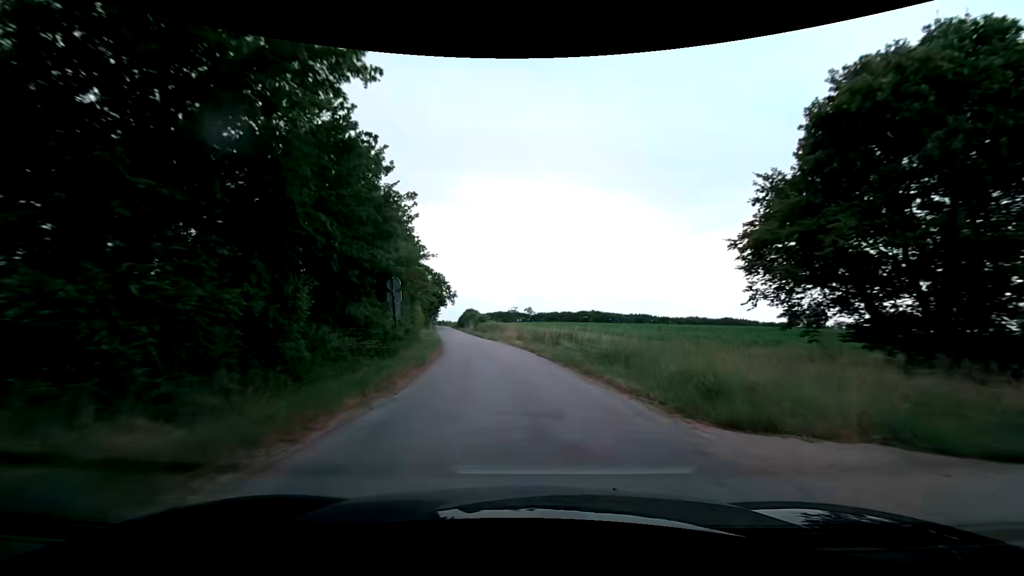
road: unclassified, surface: asphalt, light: Day
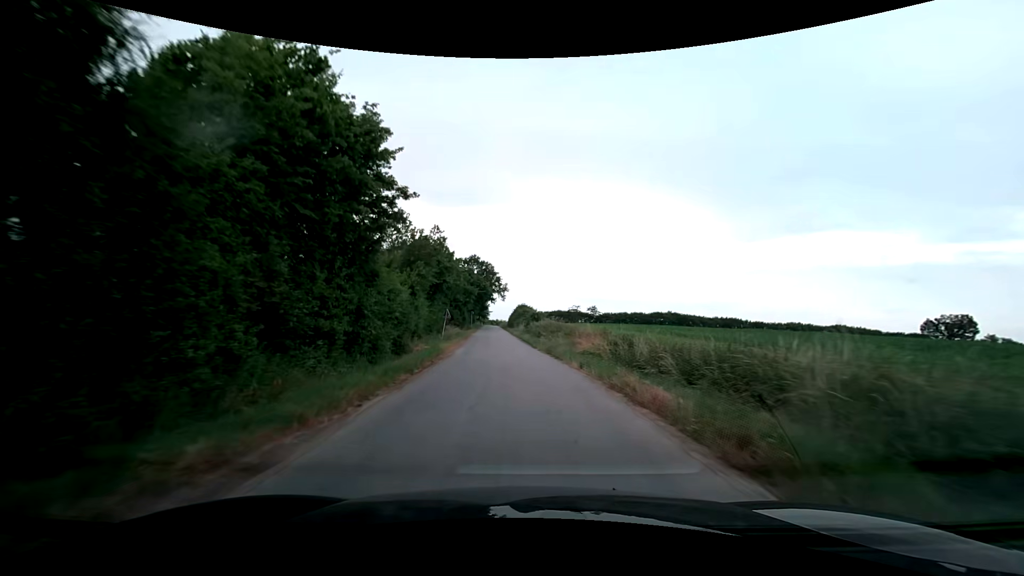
(-1.6, +24.4) m; -7°
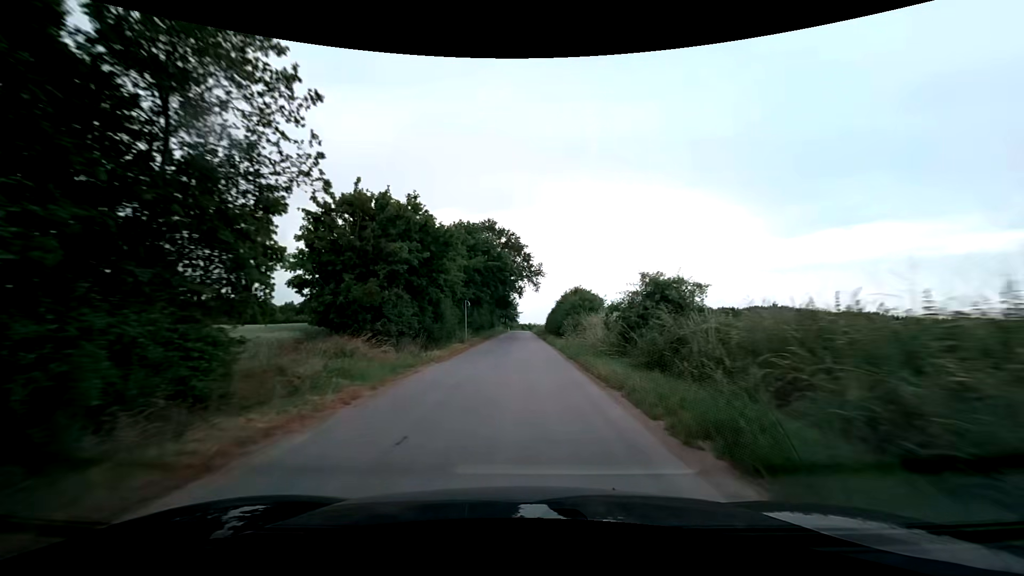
(-1.8, +44.7) m; -4°
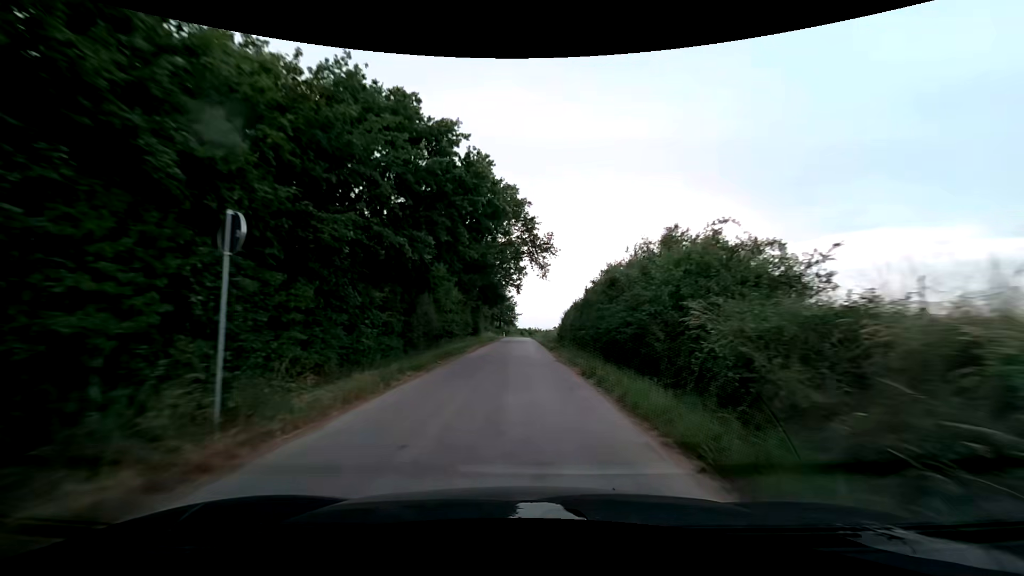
(0.0, +27.6) m; 0°
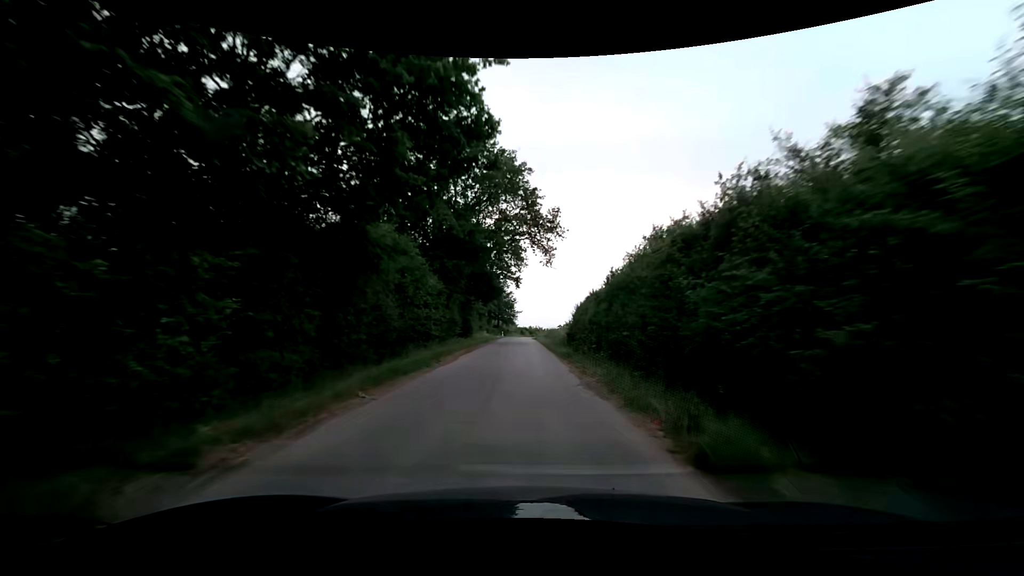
(0.0, +9.3) m; 0°
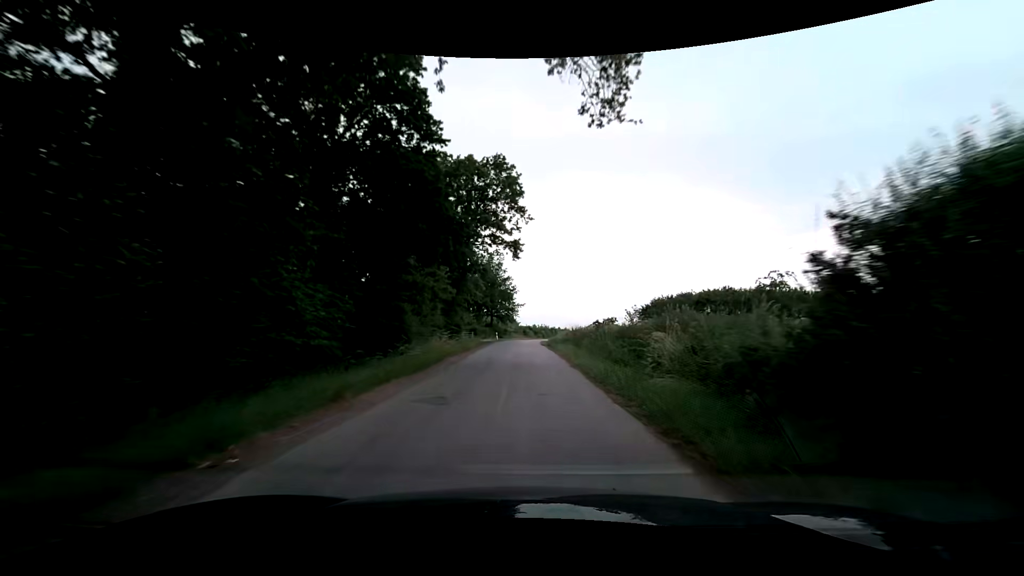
(+0.2, +28.3) m; 0°
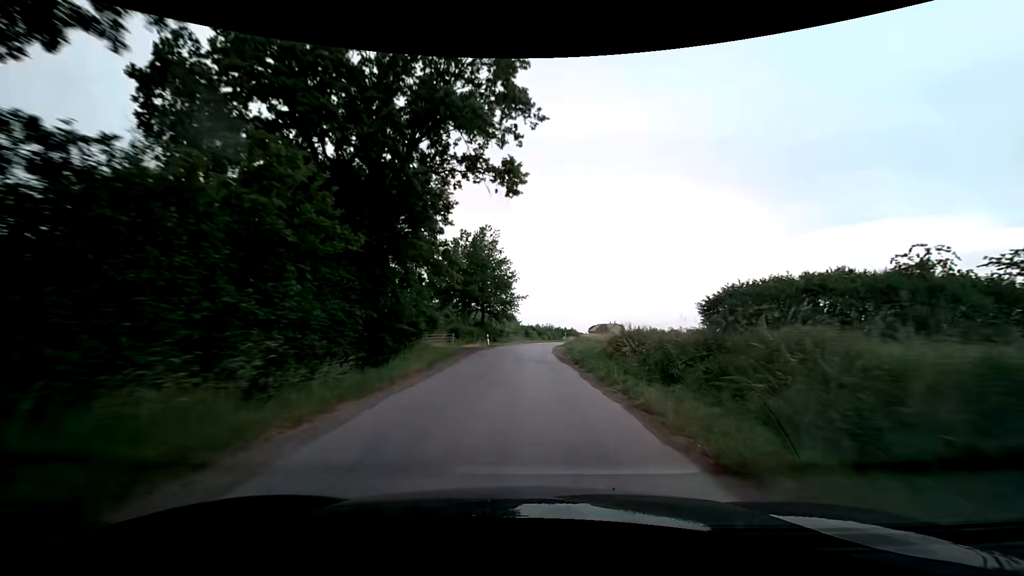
(+0.1, +19.2) m; +1°
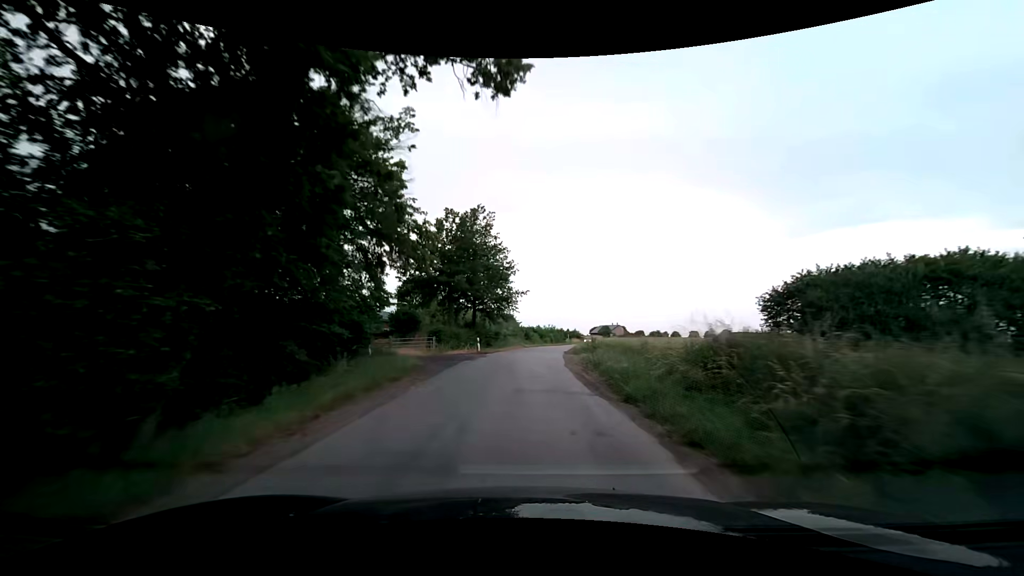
(-0.1, +9.6) m; 0°
(0, +10) (0, +20) (+1, +30) (+2, +40) (+3, +50) (+4, +60) (+6, +70) (+7, +80) (+9, +89) (+10, +99) m
